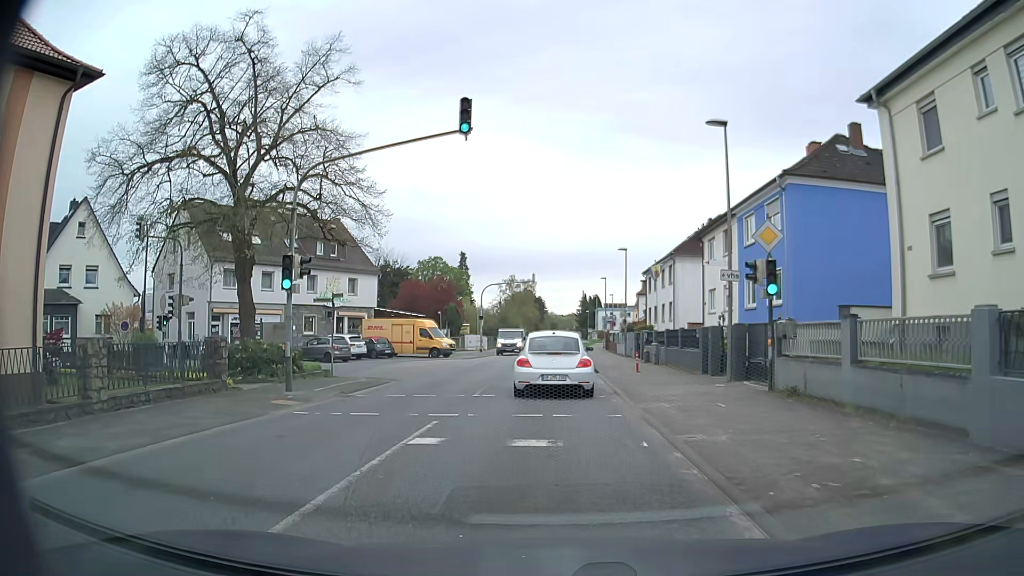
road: secondary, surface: asphalt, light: Day
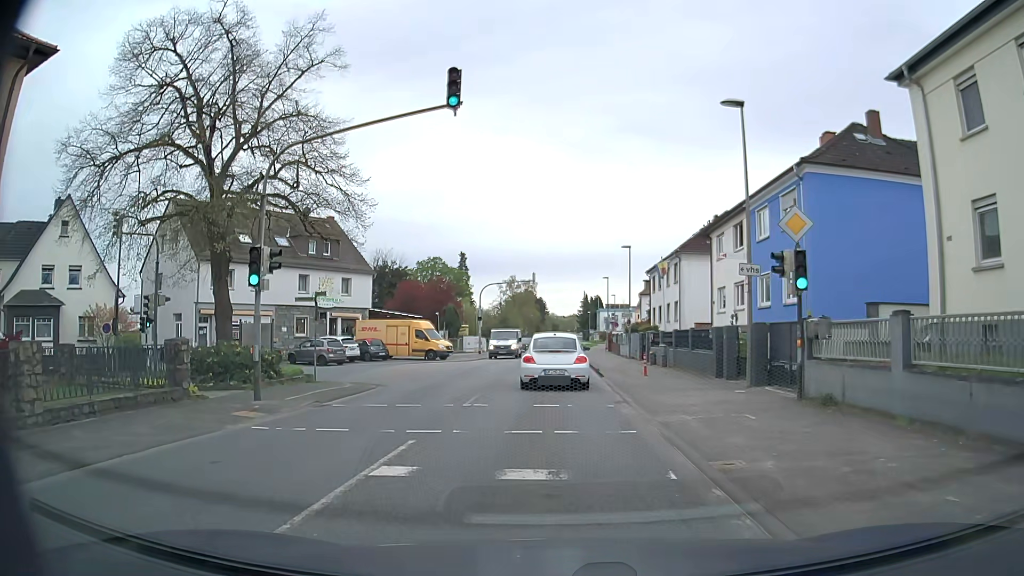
(0.0, +2.0) m; 0°
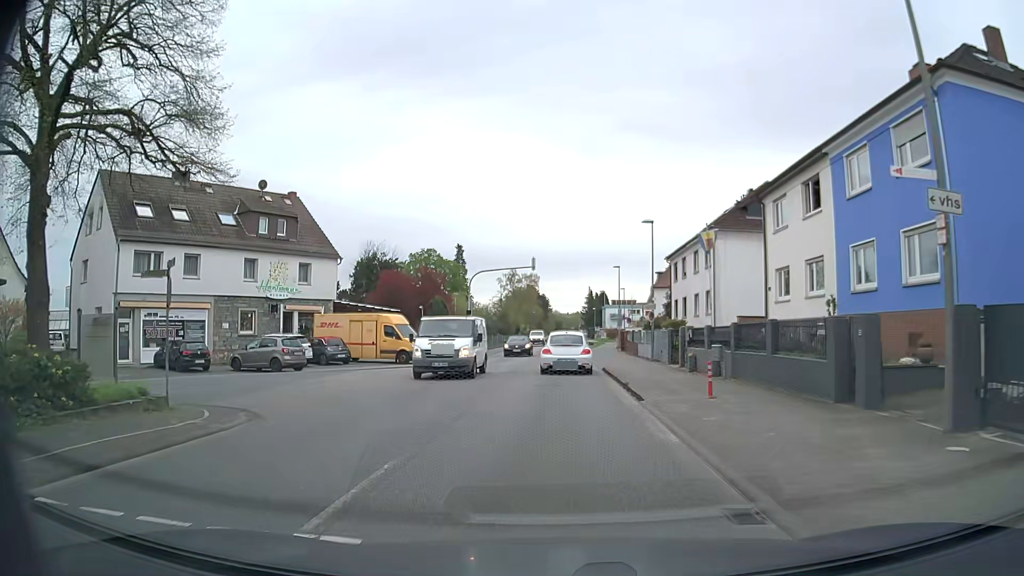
(0.0, +9.8) m; 0°
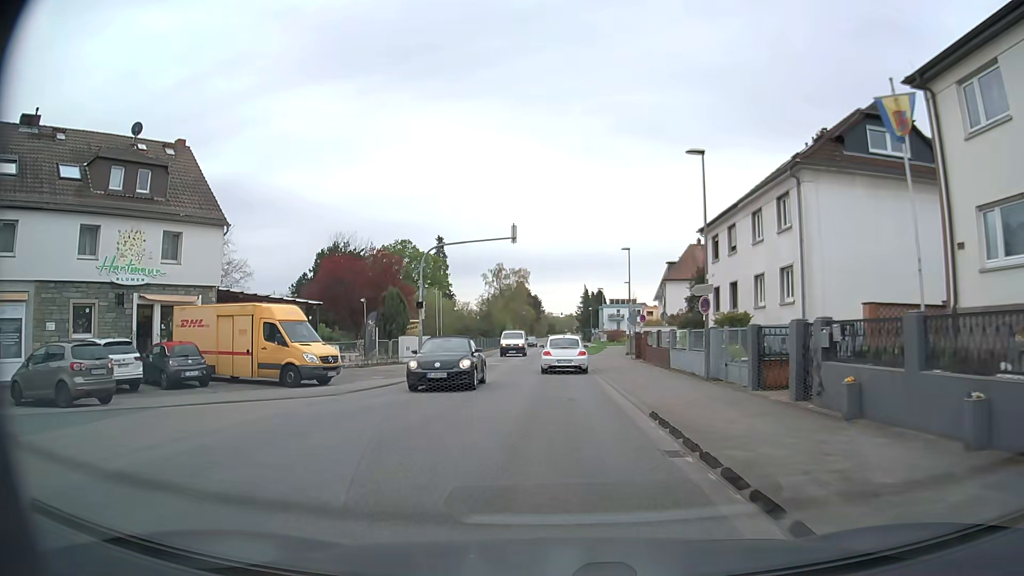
(+0.1, +15.5) m; 0°
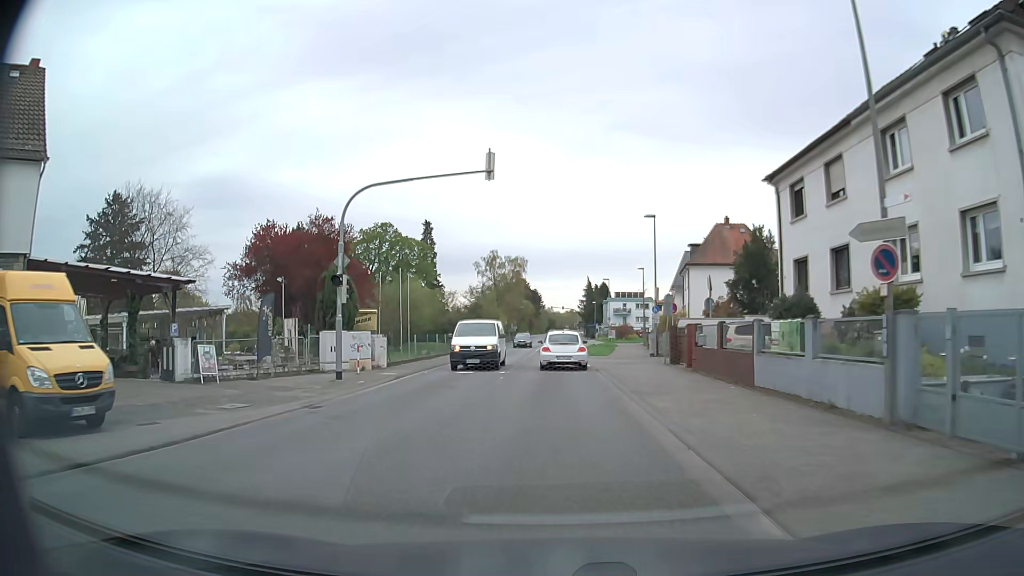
(0.0, +12.9) m; -1°
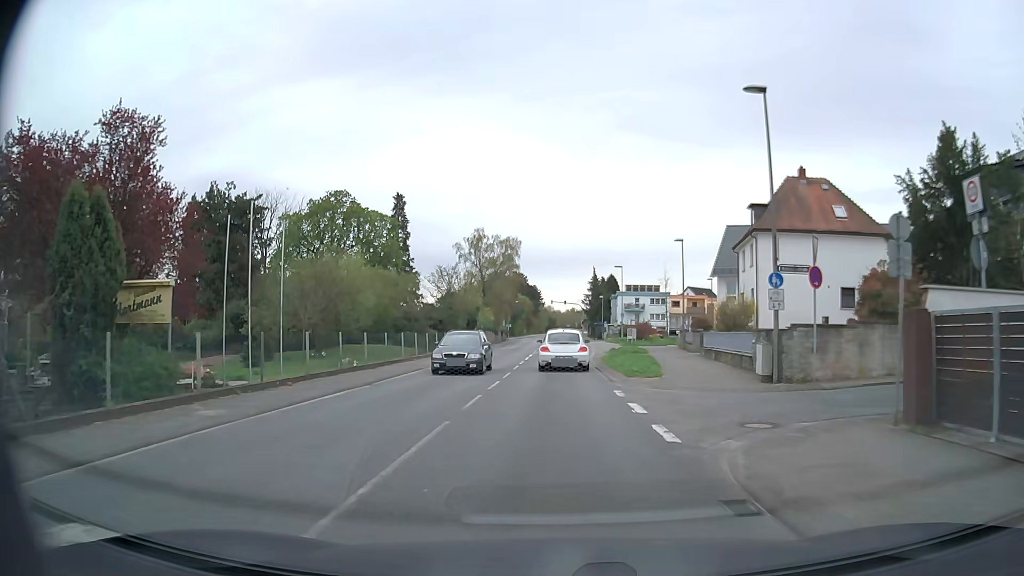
(+0.1, +21.0) m; 0°
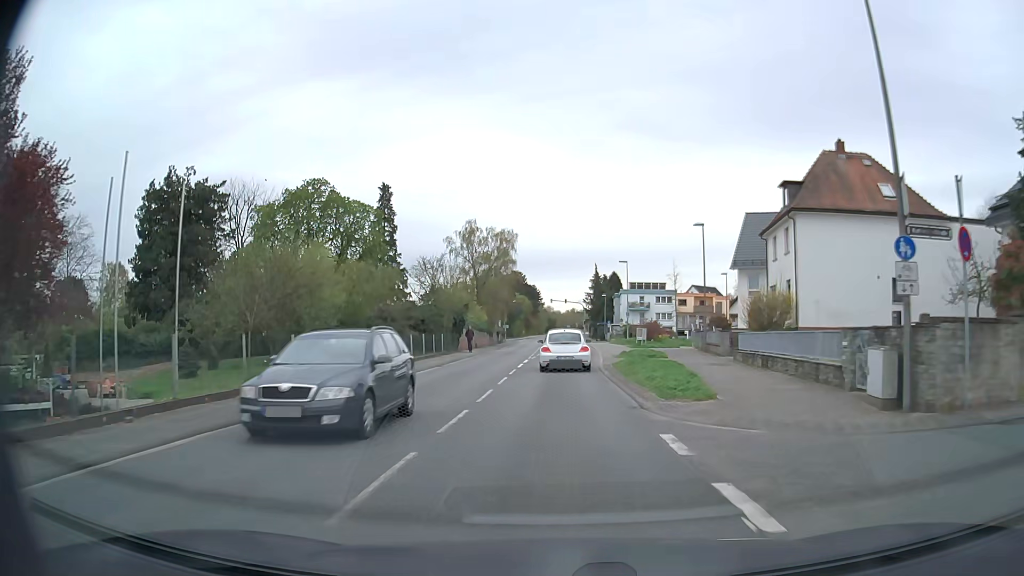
(0.0, +7.0) m; 0°
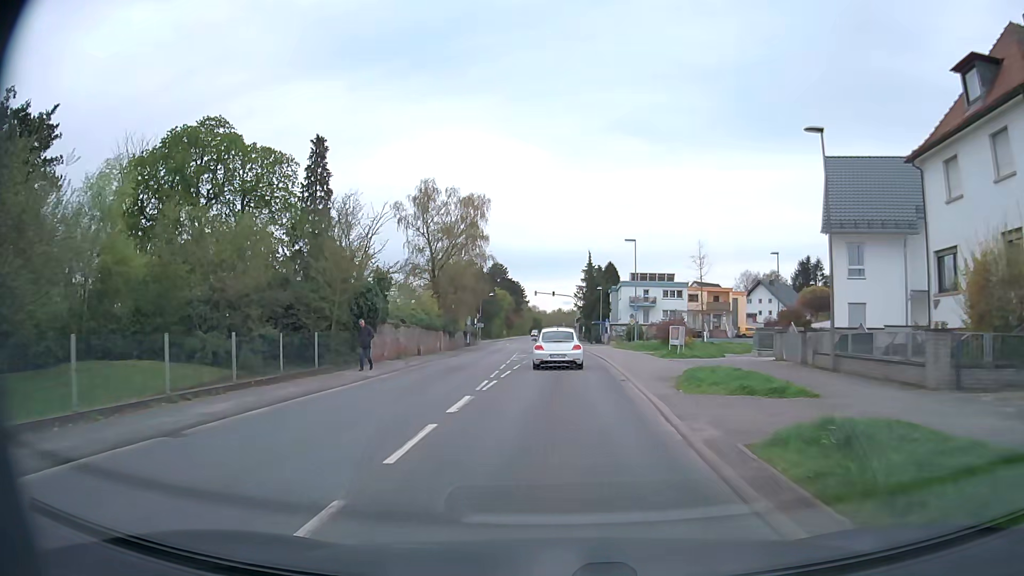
(0.0, +20.6) m; +1°
(0, +10) (0, +20) (+1, +30) (+1, +40) (+1, +50) (+1, +60) (0, +70) (0, +80) (0, +90) (-1, +100) m
